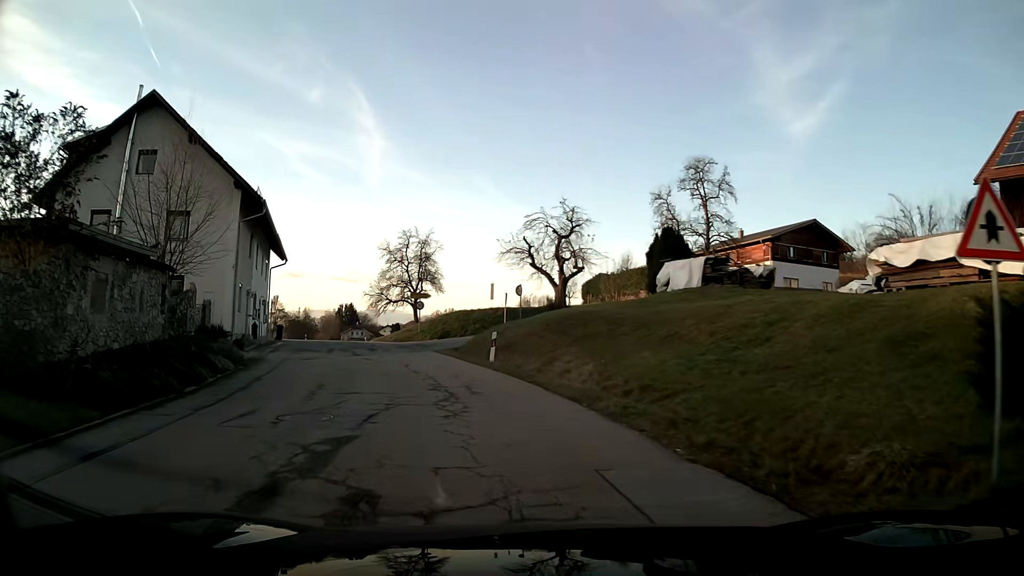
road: tertiary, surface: asphalt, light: Day
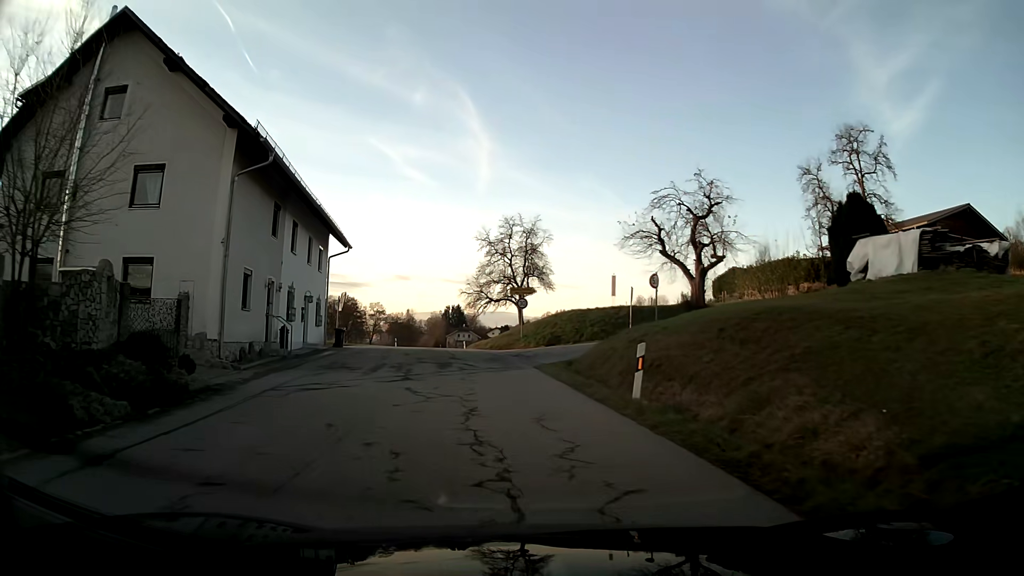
(-0.8, +9.6) m; -9°
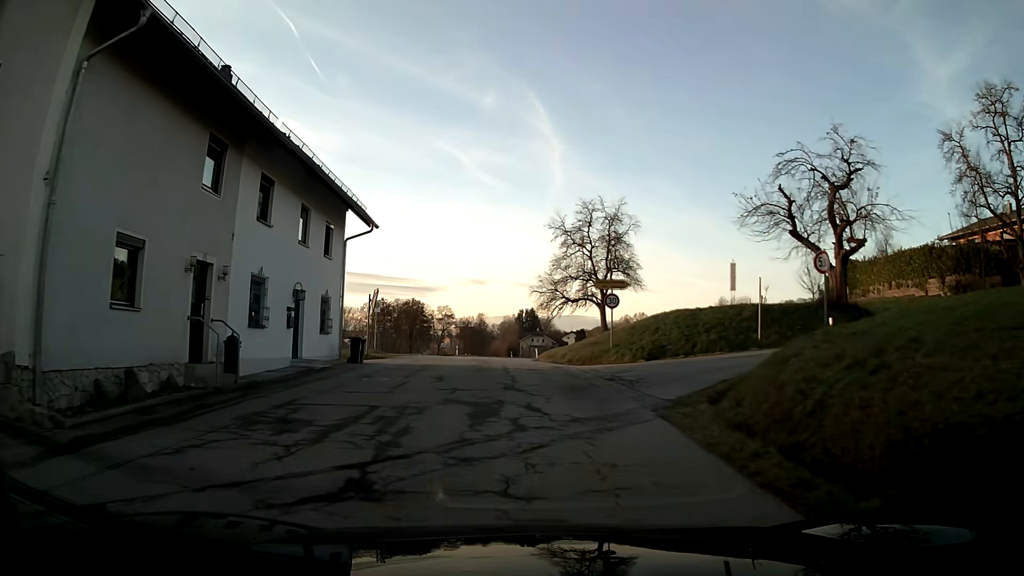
(-0.5, +9.7) m; -5°
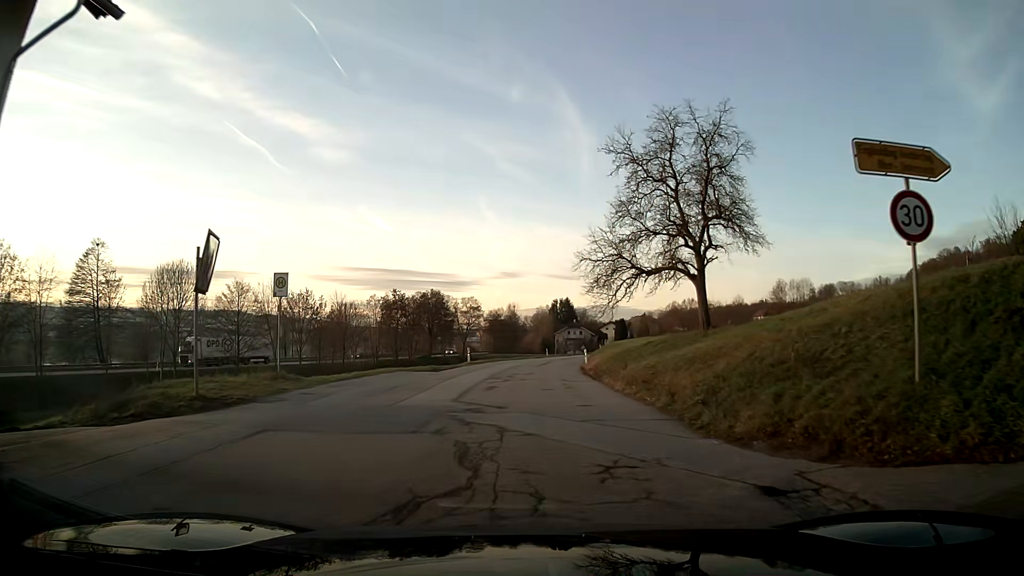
(-0.7, +19.8) m; -3°
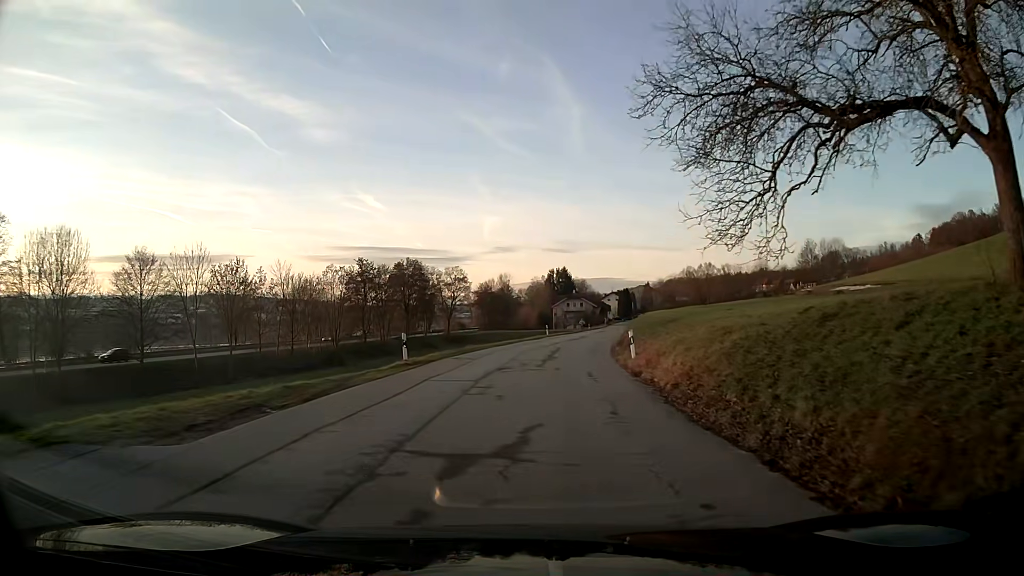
(+0.1, +20.5) m; +1°
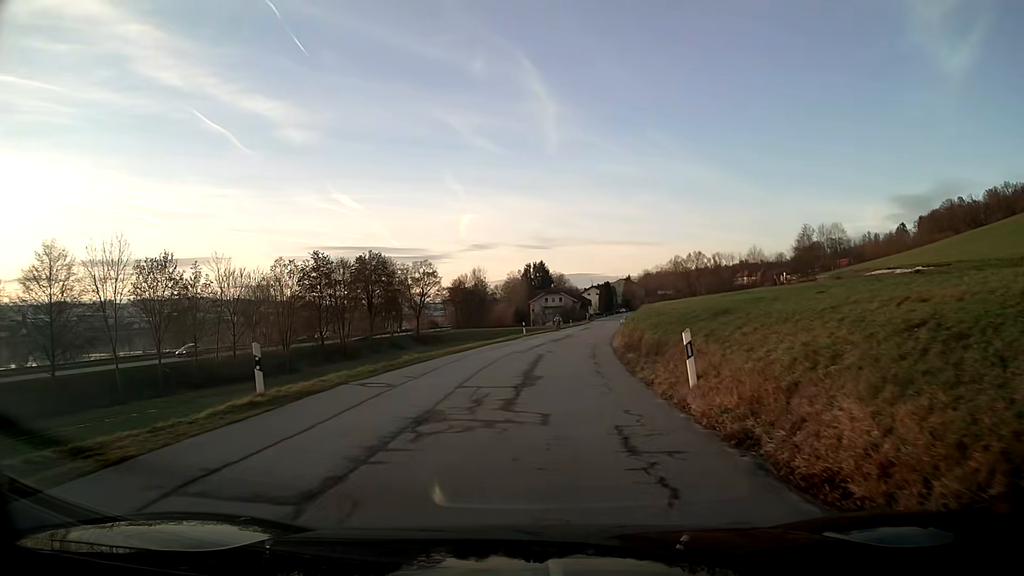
(+0.2, +10.5) m; +2°
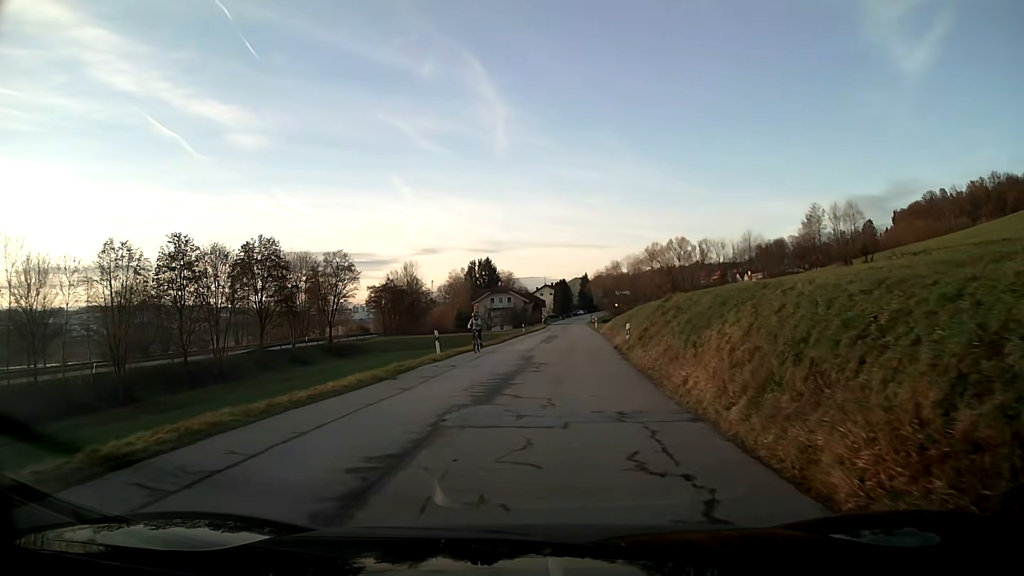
(+0.9, +25.8) m; +4°
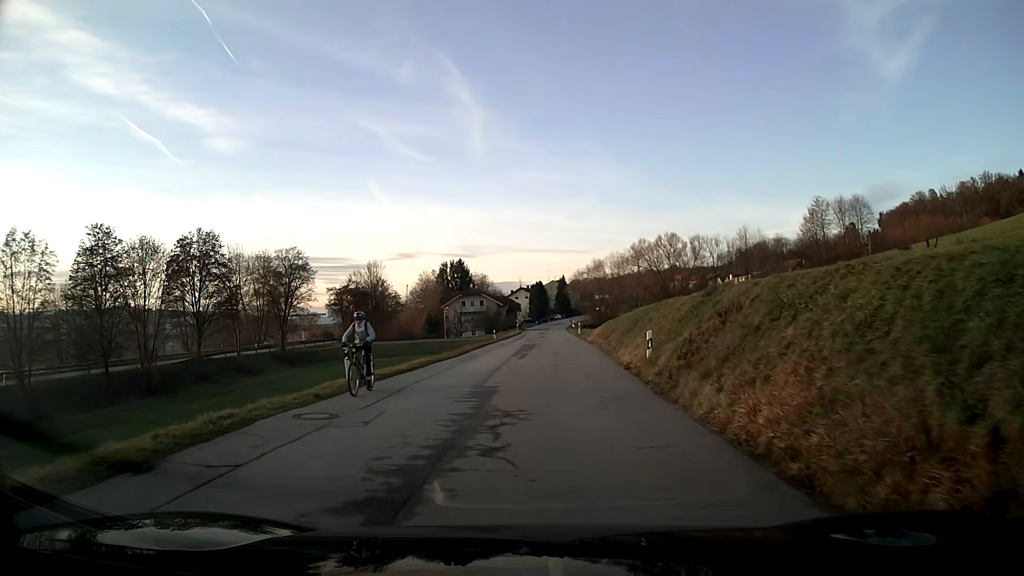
(+0.2, +10.1) m; +2°
(0, +10) (0, +20) (+1, +30) (+1, +40) (+1, +50) (+2, +60) (+2, +70) (+2, +80) (+2, +90) (+2, +100) m
